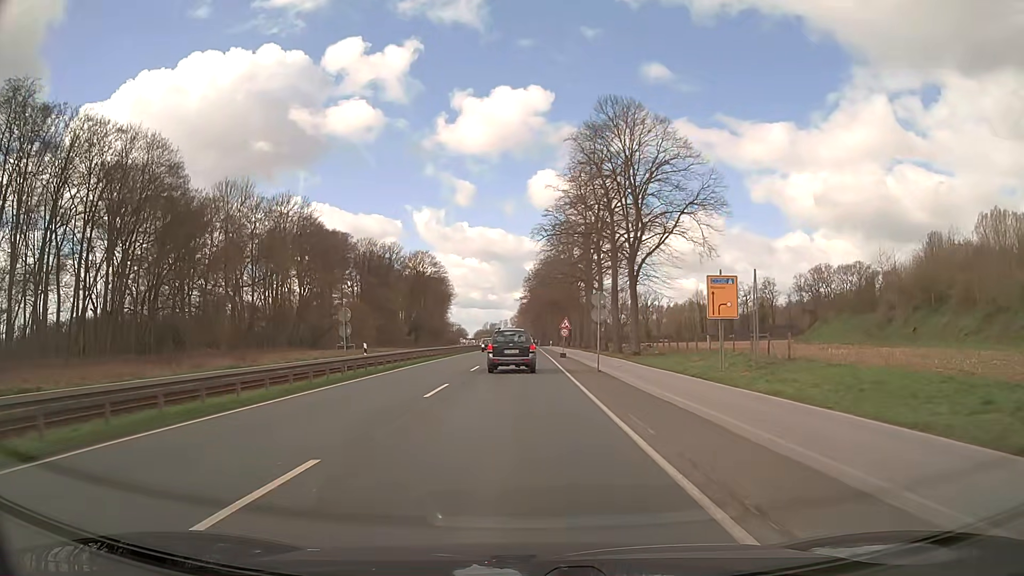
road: primary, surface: asphalt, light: Day
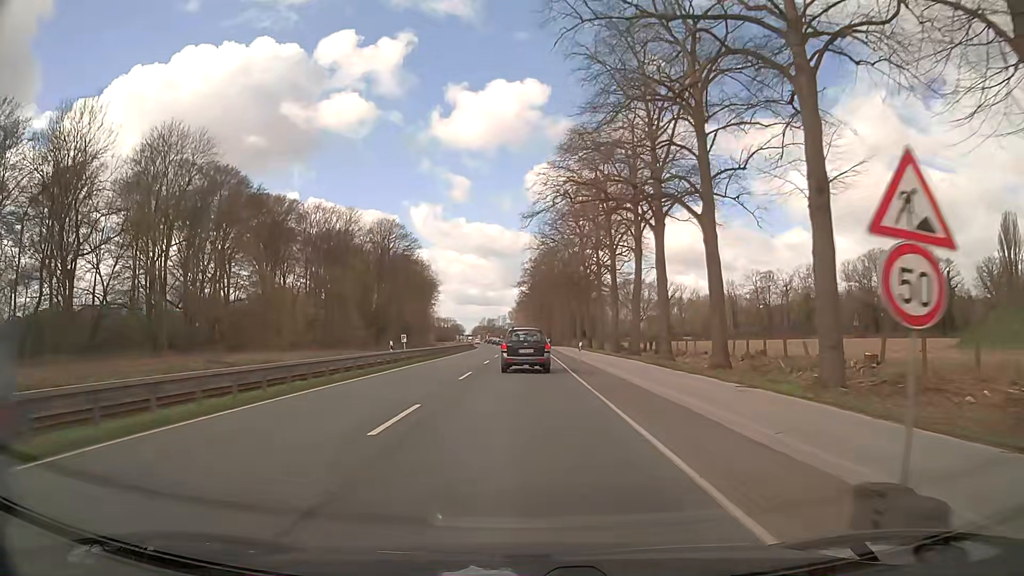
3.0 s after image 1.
(0.0, +42.6) m; 0°
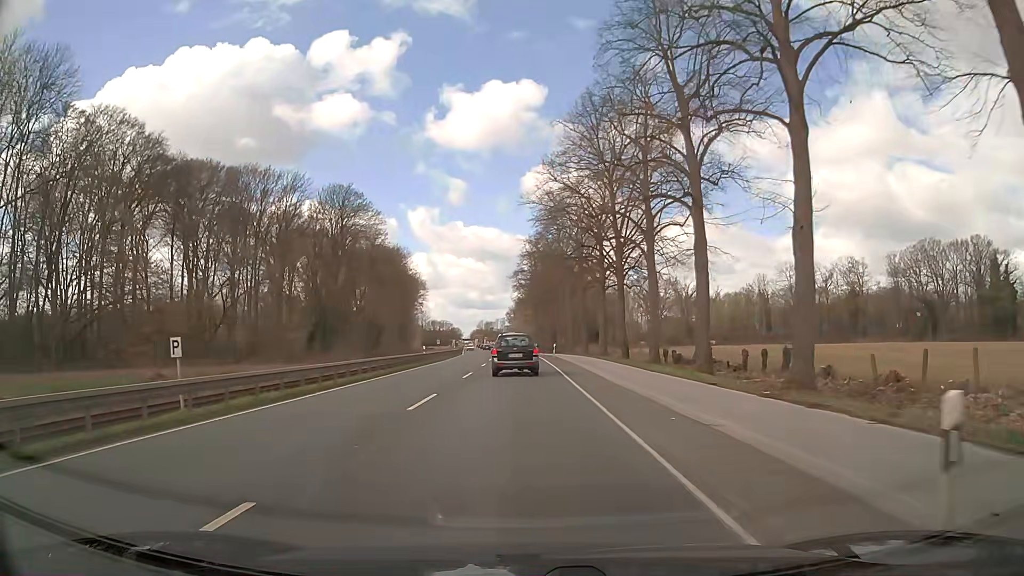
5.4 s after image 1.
(+0.2, +32.3) m; 0°
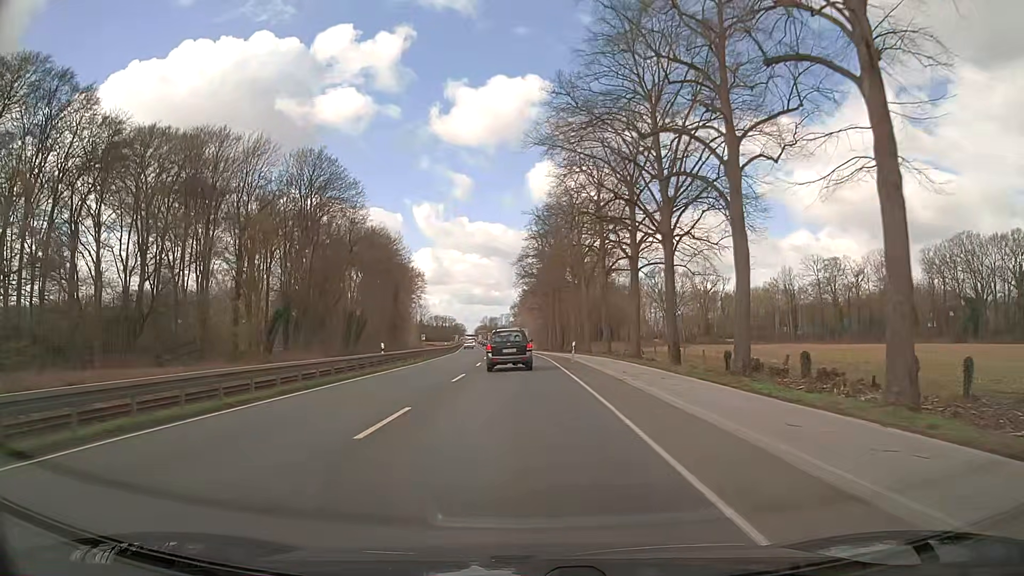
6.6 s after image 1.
(-0.2, +16.7) m; -1°
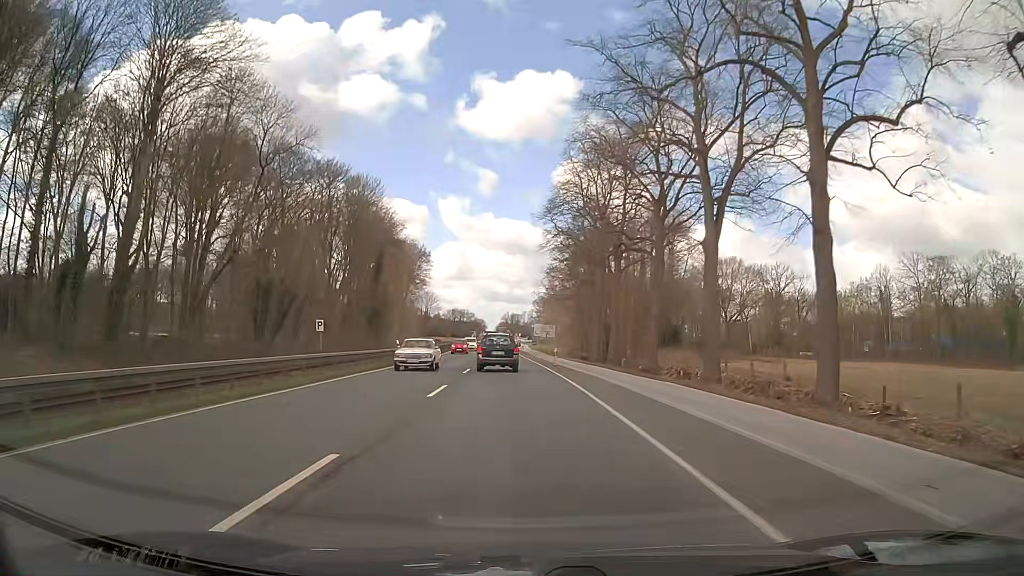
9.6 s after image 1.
(-0.5, +42.0) m; -1°
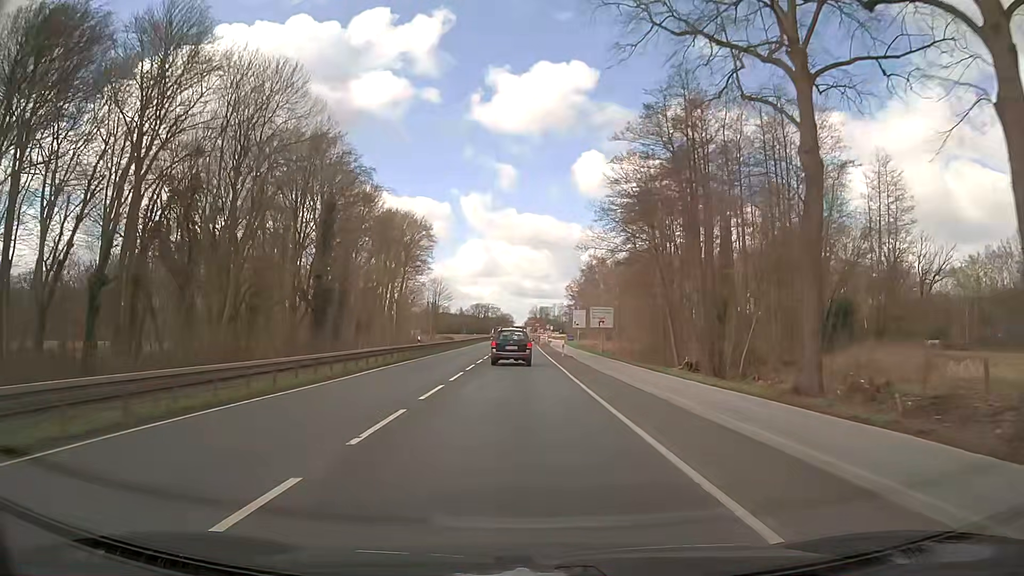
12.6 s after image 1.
(-1.1, +43.8) m; -3°
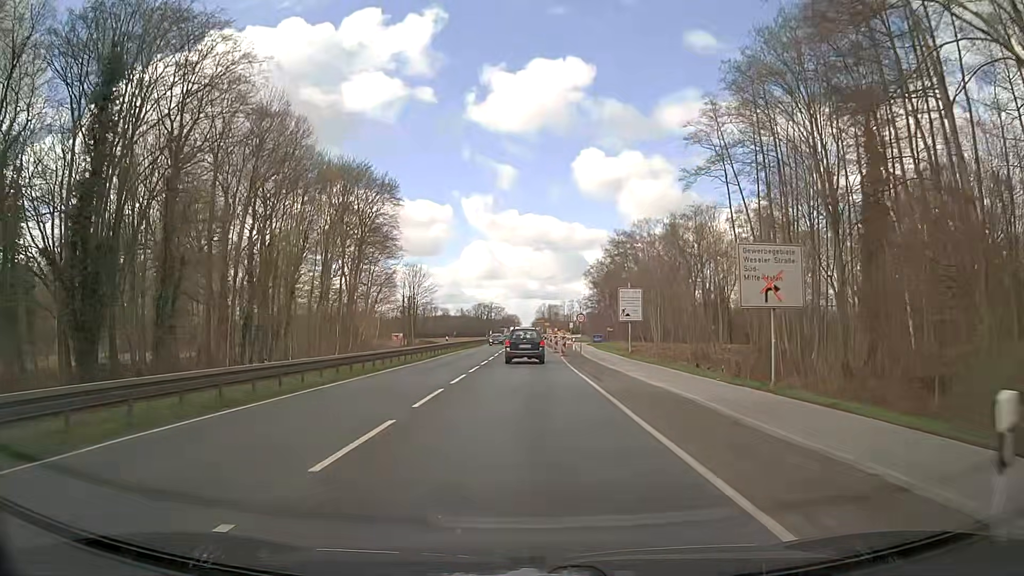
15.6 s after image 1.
(-0.1, +44.0) m; -1°
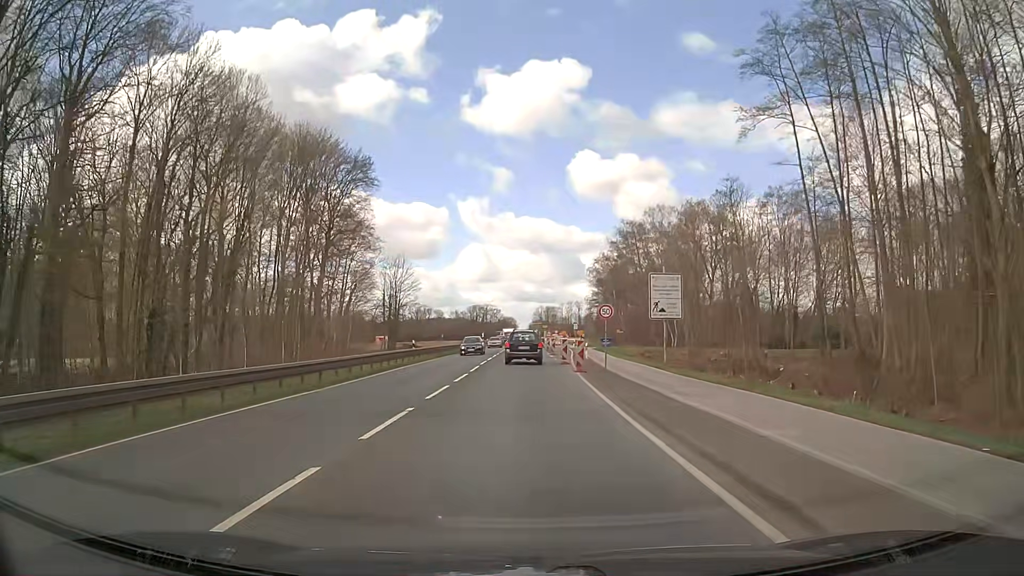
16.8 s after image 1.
(+0.2, +15.7) m; +1°
(0, +10) (0, +20) (0, +30) (0, +40) (0, +50) (0, +60) (0, +70) (0, +80) (0, +90) (0, +100) m
